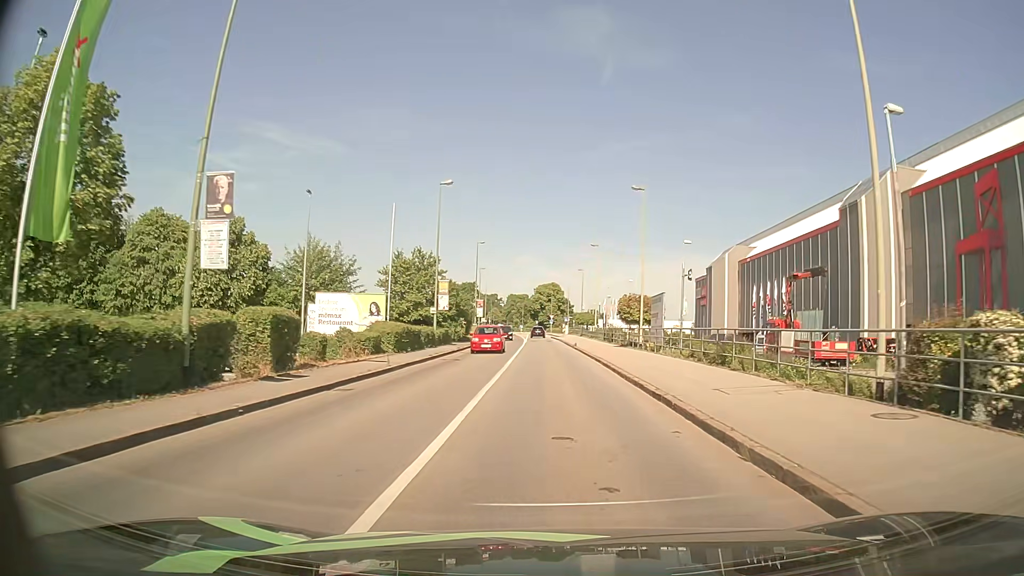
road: tertiary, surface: asphalt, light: Day
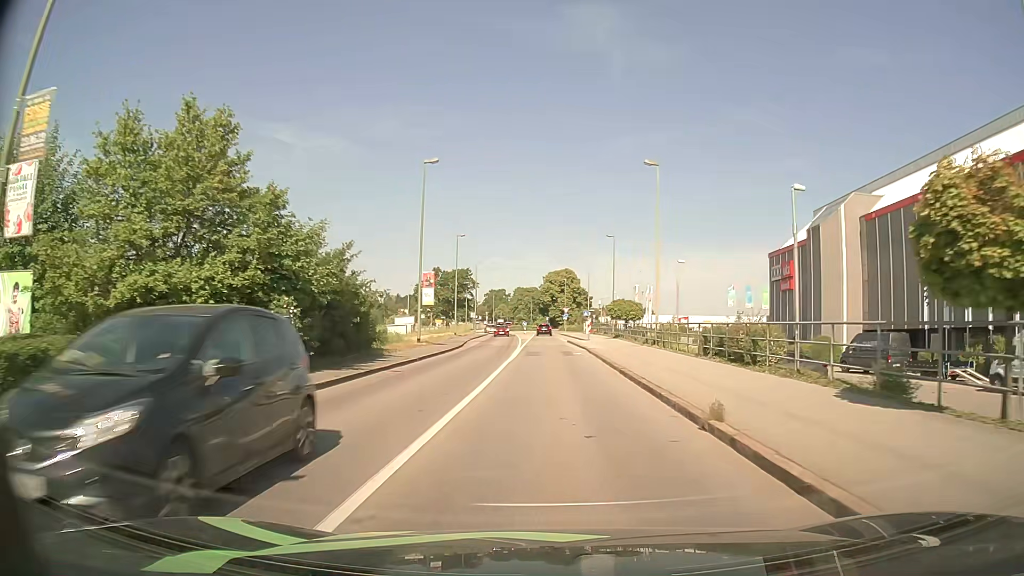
(0.0, +35.5) m; -1°
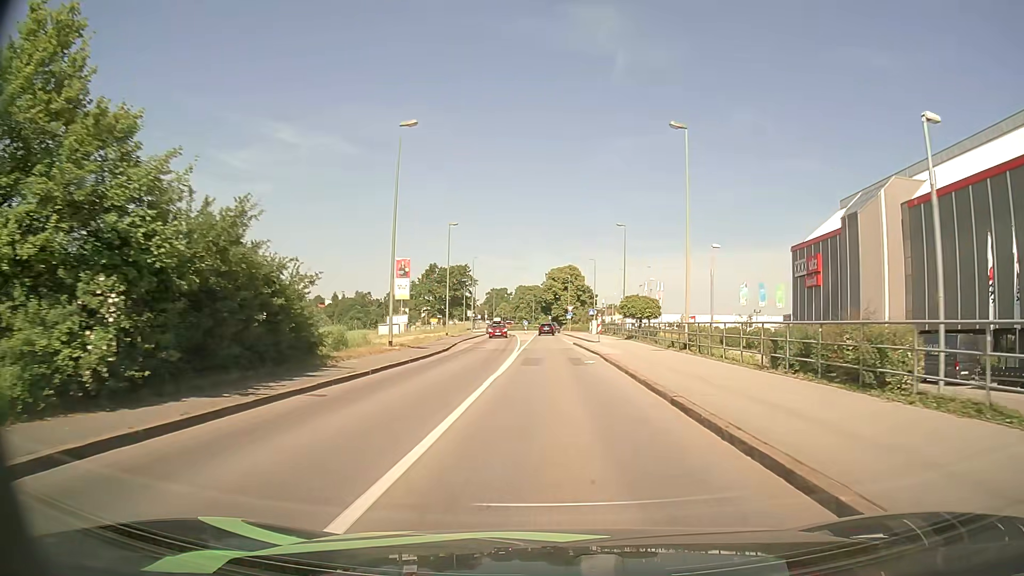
(0.0, +7.2) m; 0°
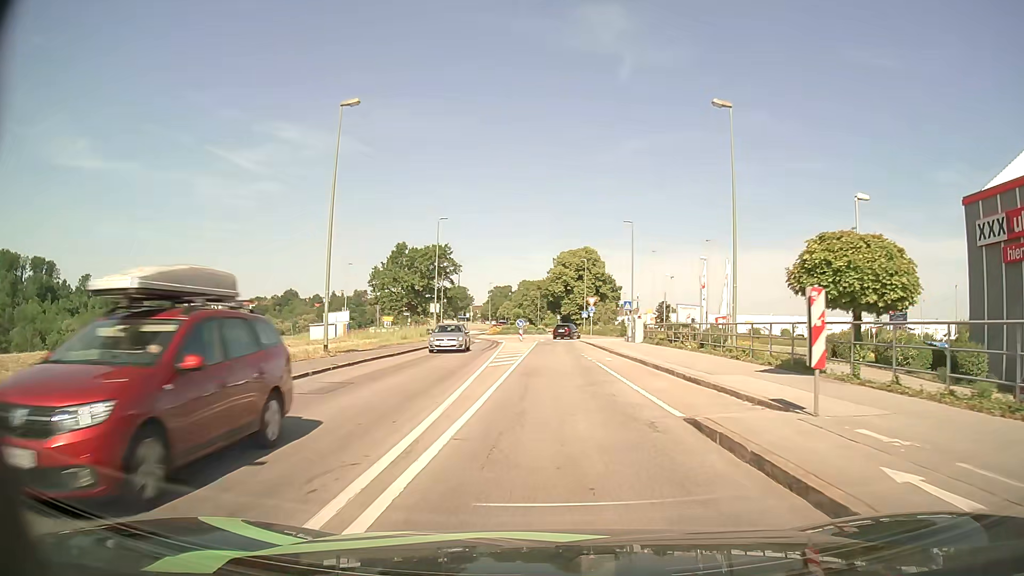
(-0.1, +33.8) m; -1°
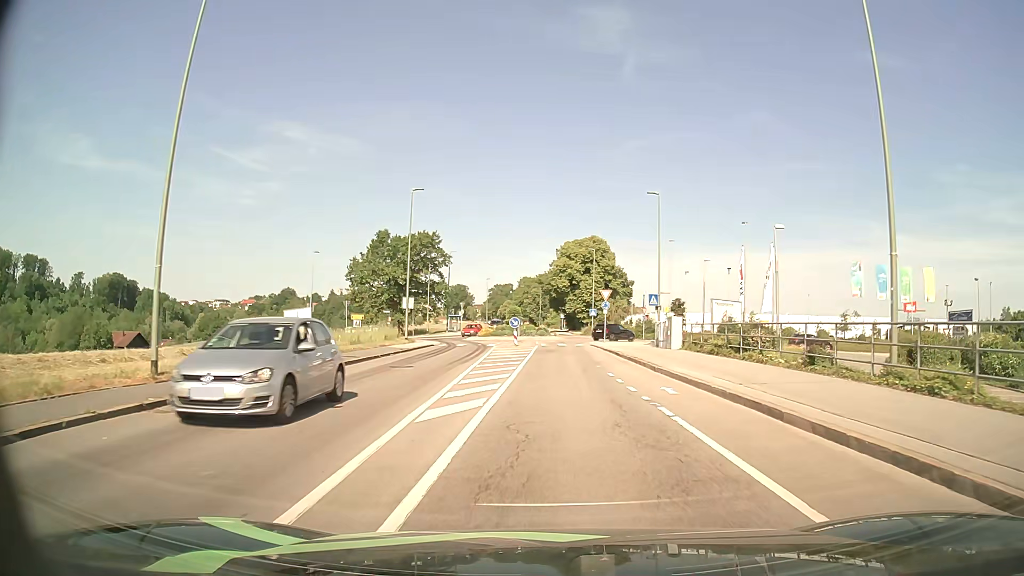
(0.0, +12.2) m; 0°
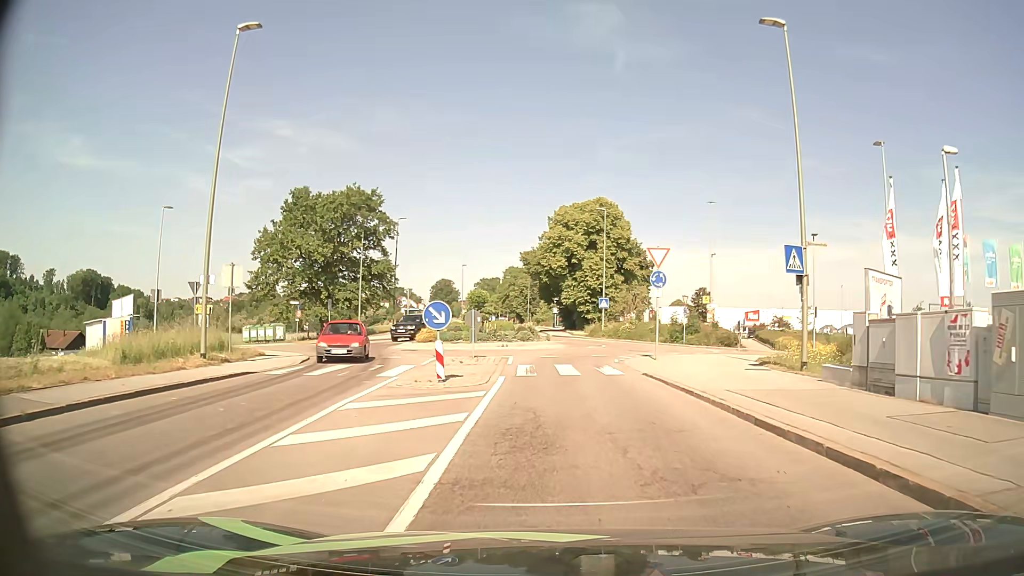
(+0.1, +25.8) m; 0°
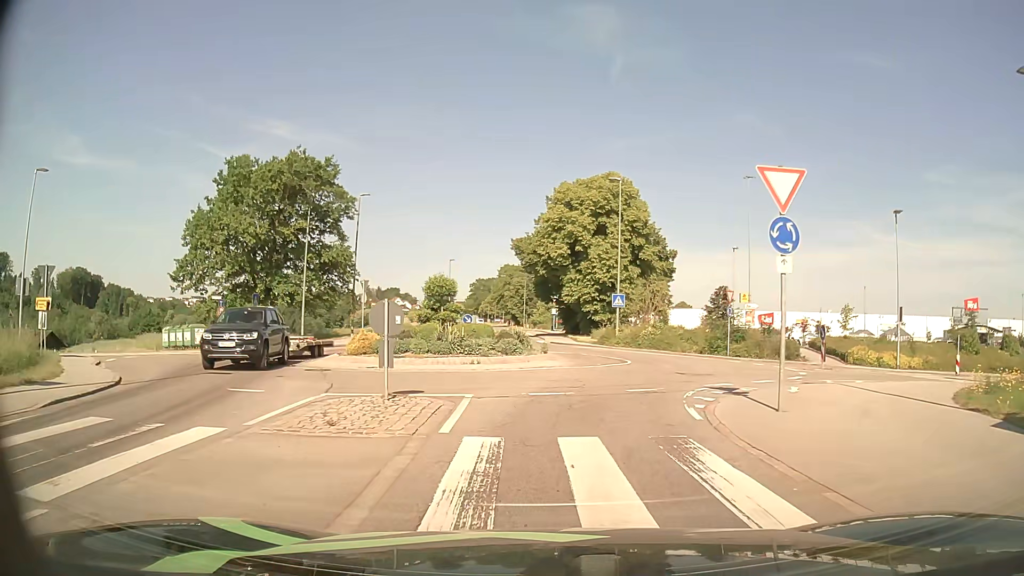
(+0.1, +12.3) m; 0°
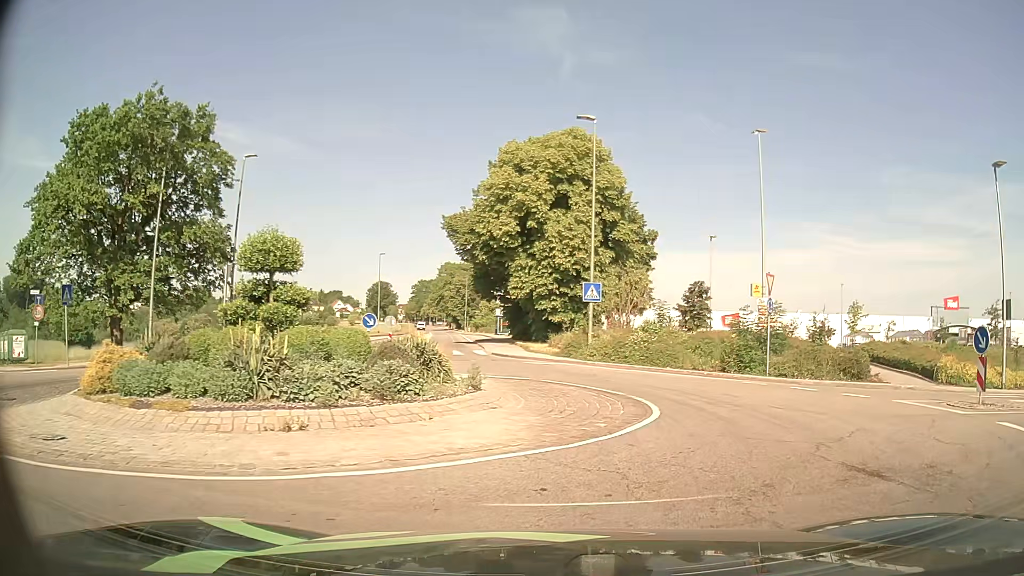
(+0.1, +12.8) m; +4°
(+2, +10) (+2, +19) (-3, +28) (-5, +38) (-7, +48) (-8, +58) (-10, +68) (-12, +77) (-13, +87) (-15, +97) m
